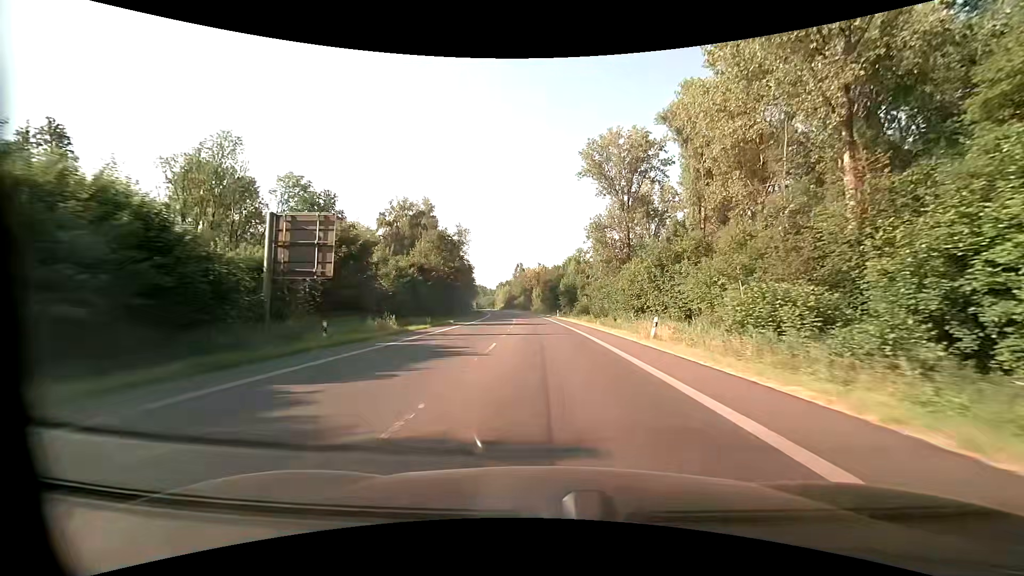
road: primary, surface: asphalt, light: Day
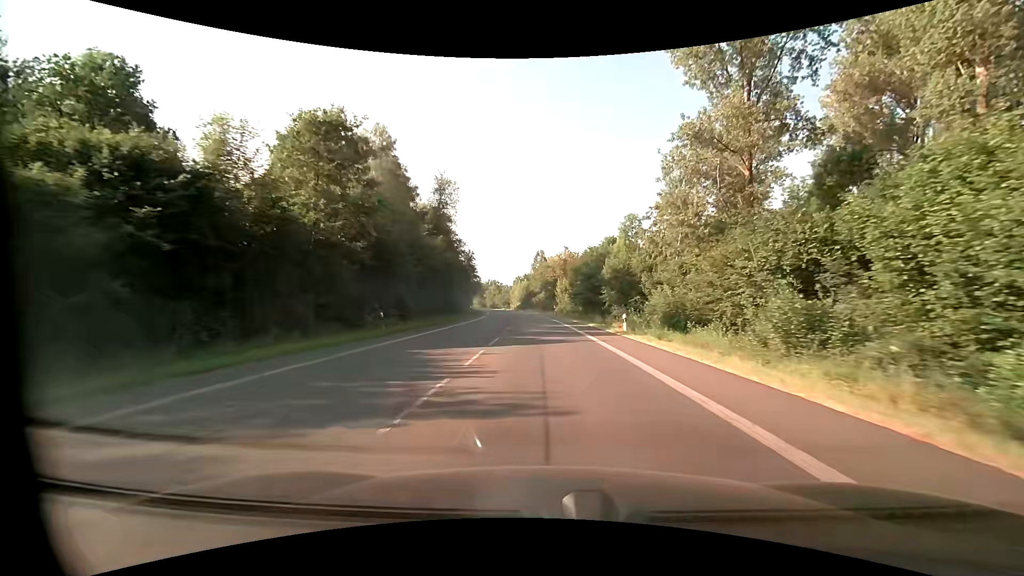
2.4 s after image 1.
(-1.0, +45.2) m; -3°
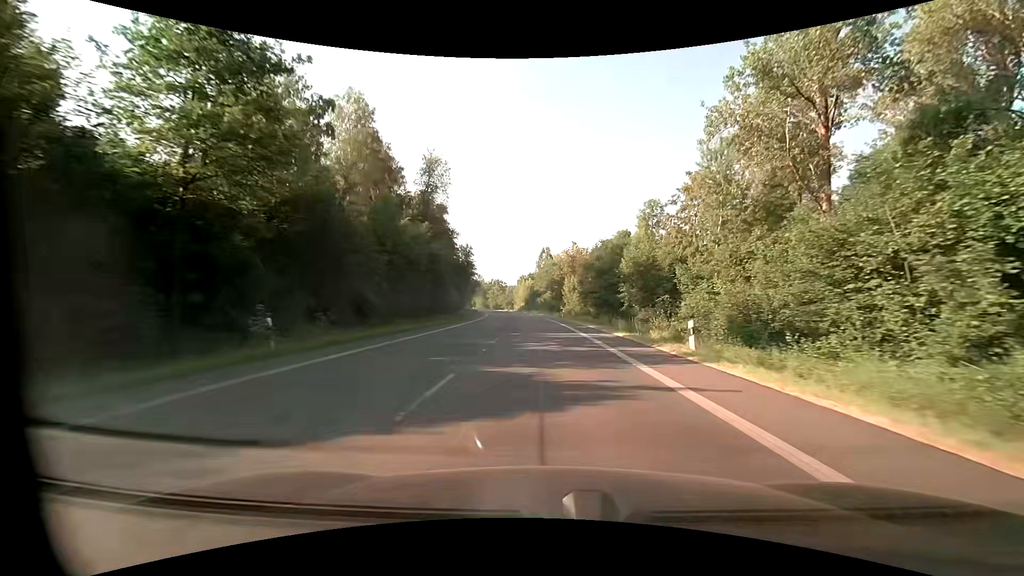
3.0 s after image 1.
(-0.1, +11.3) m; -1°
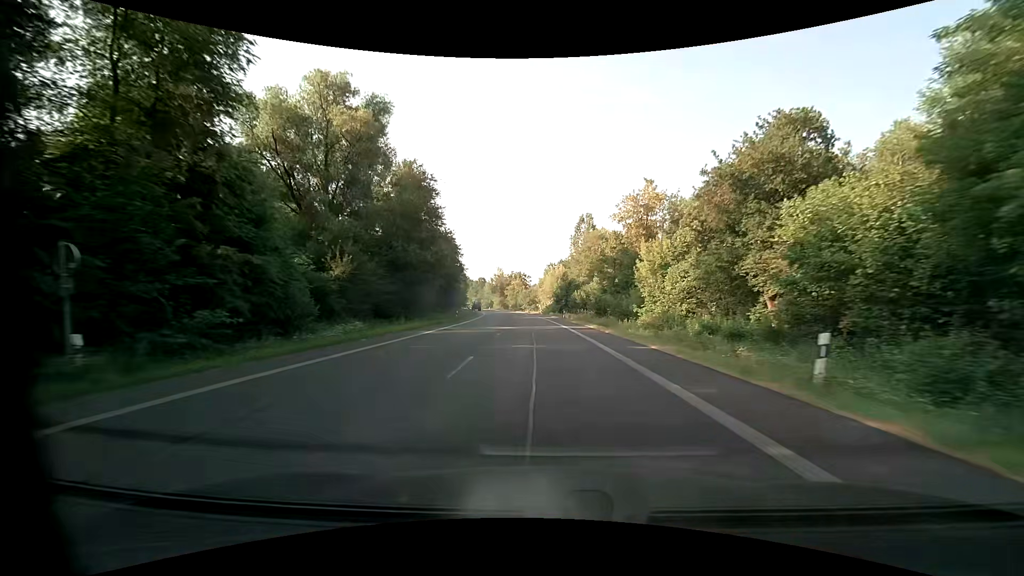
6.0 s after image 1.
(-1.5, +56.3) m; -3°
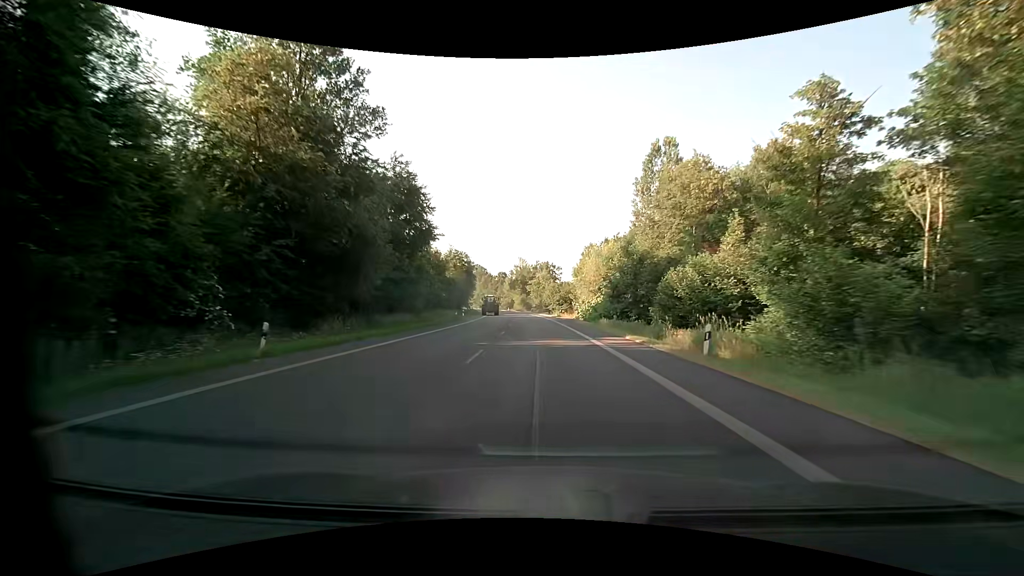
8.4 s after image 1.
(-1.3, +45.0) m; -3°
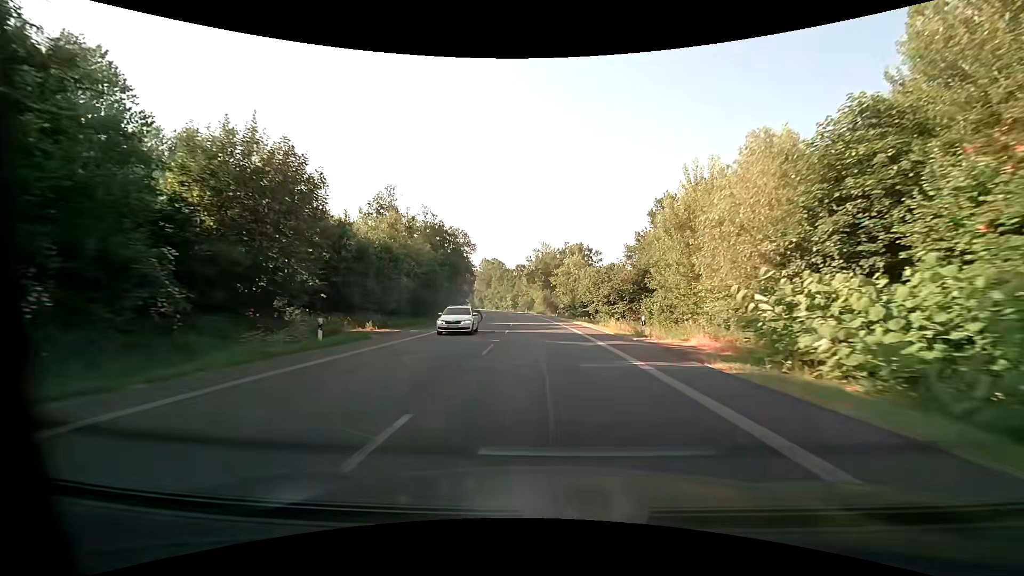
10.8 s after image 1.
(-1.3, +45.0) m; -3°
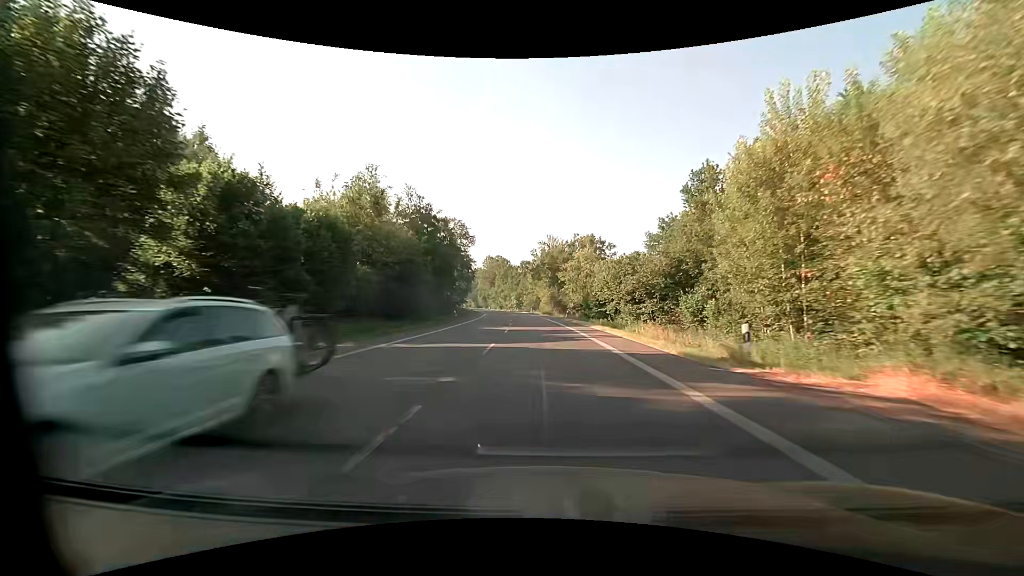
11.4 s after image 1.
(-0.1, +11.3) m; -1°
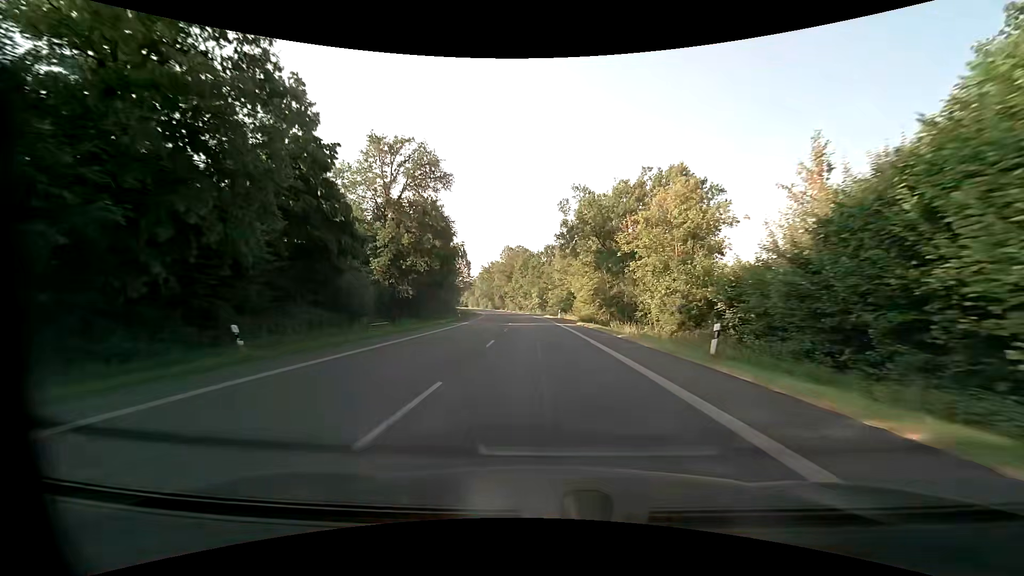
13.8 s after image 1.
(-1.4, +45.0) m; -3°
(0, +10) (0, +20) (-1, +30) (-1, +40) (-2, +50) (-2, +60) (-3, +70) (-4, +80) (-5, +90) (-6, +100) m
